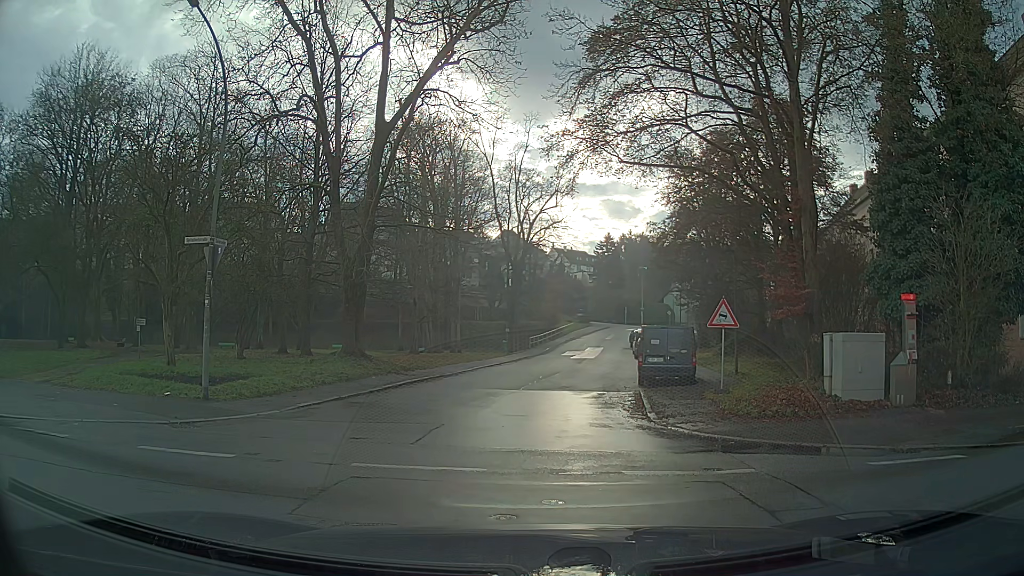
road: residential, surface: asphalt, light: Day
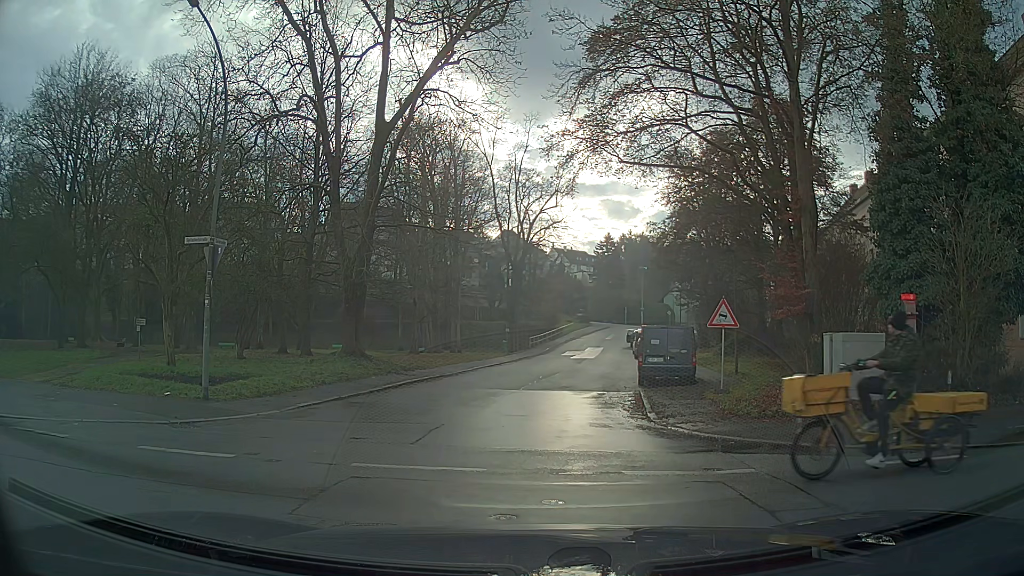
(0.0, 0.0) m; 0°
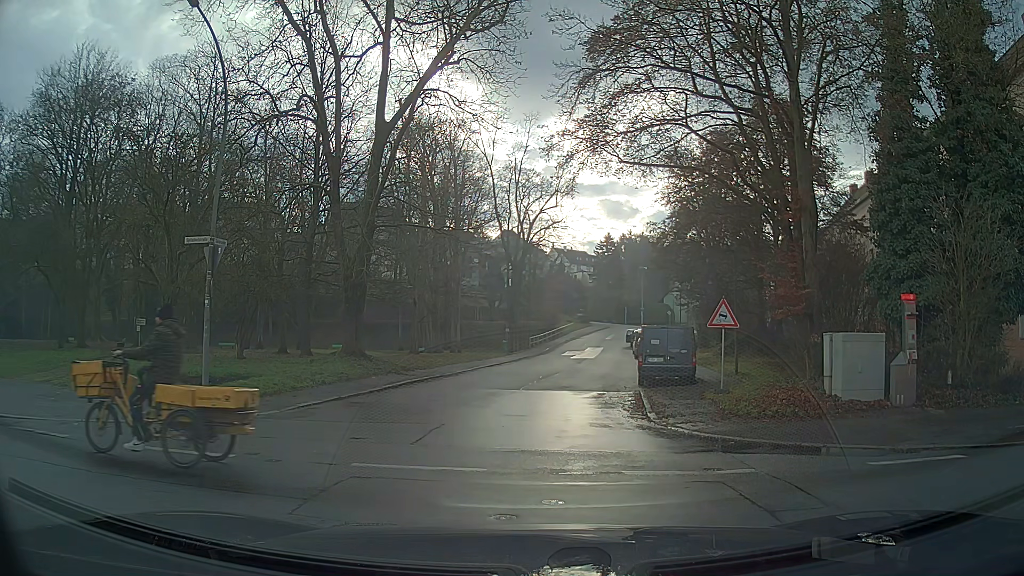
(0.0, 0.0) m; 0°
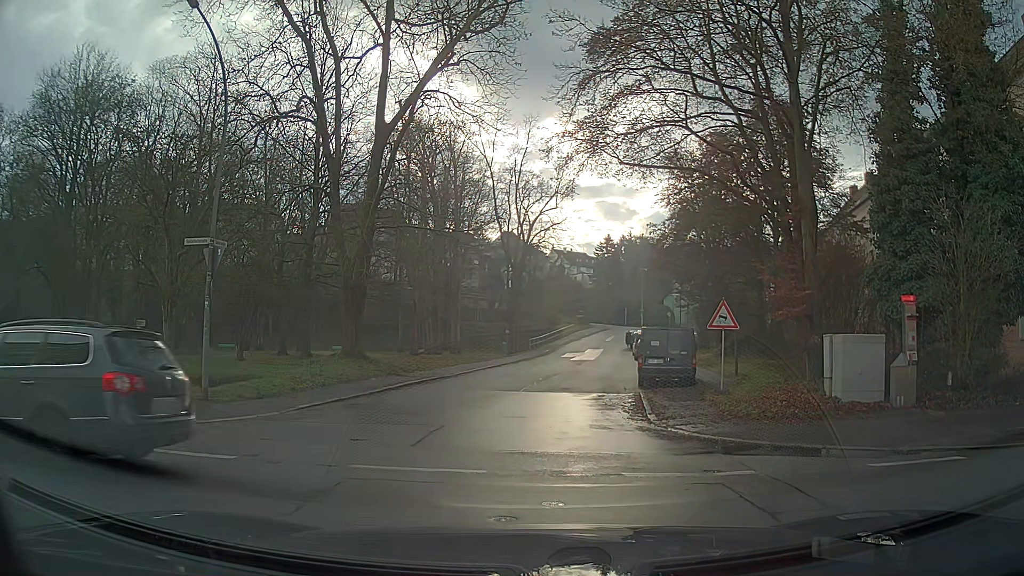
(0.0, 0.0) m; 0°
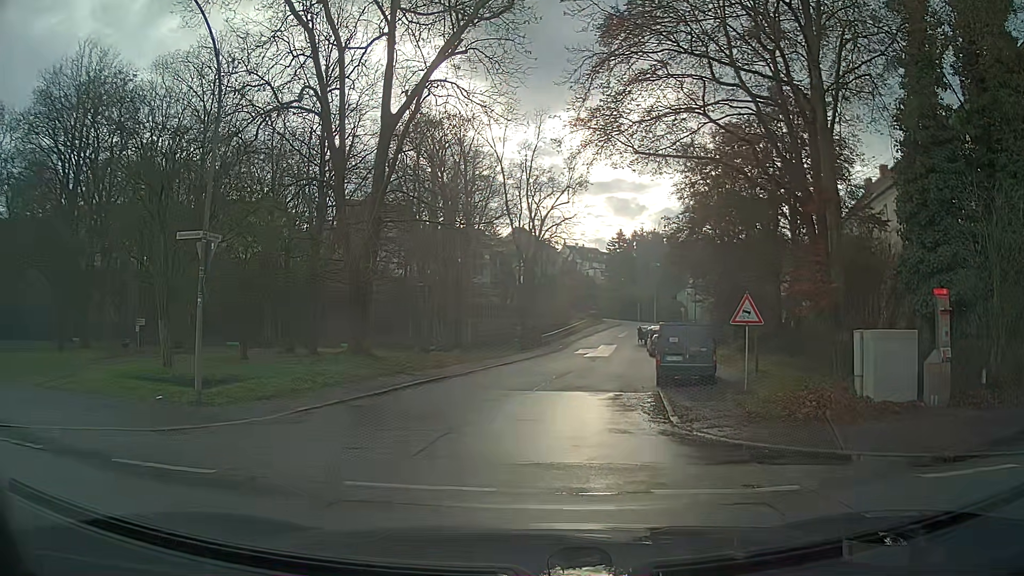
(0.0, +1.0) m; 0°
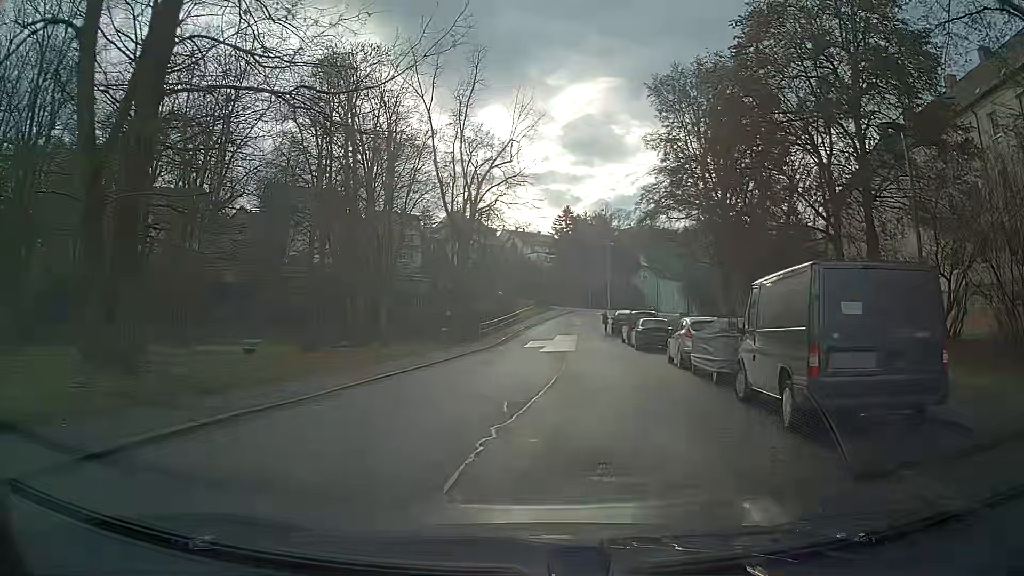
(-0.1, +14.9) m; +5°
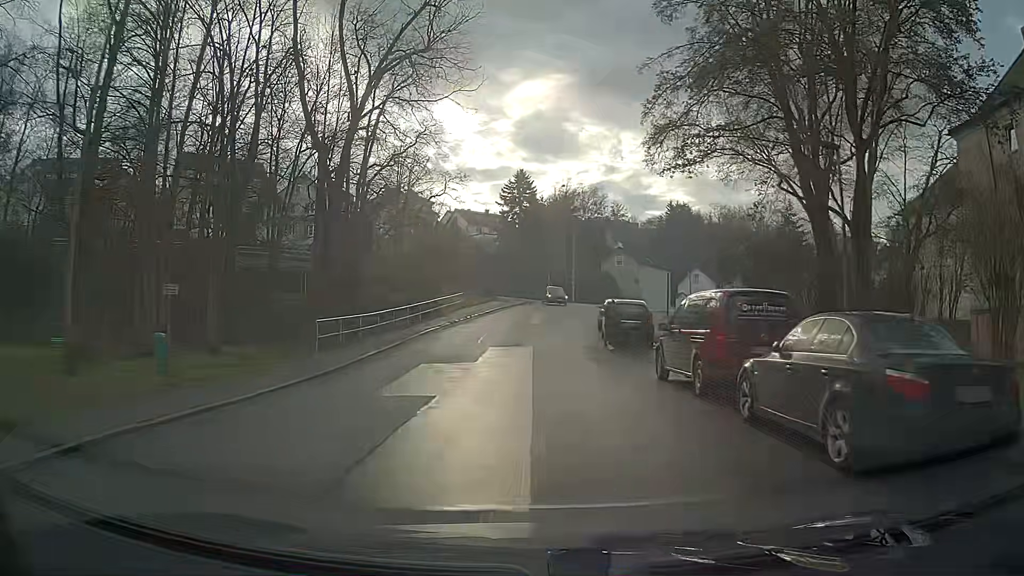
(+1.1, +25.7) m; +3°
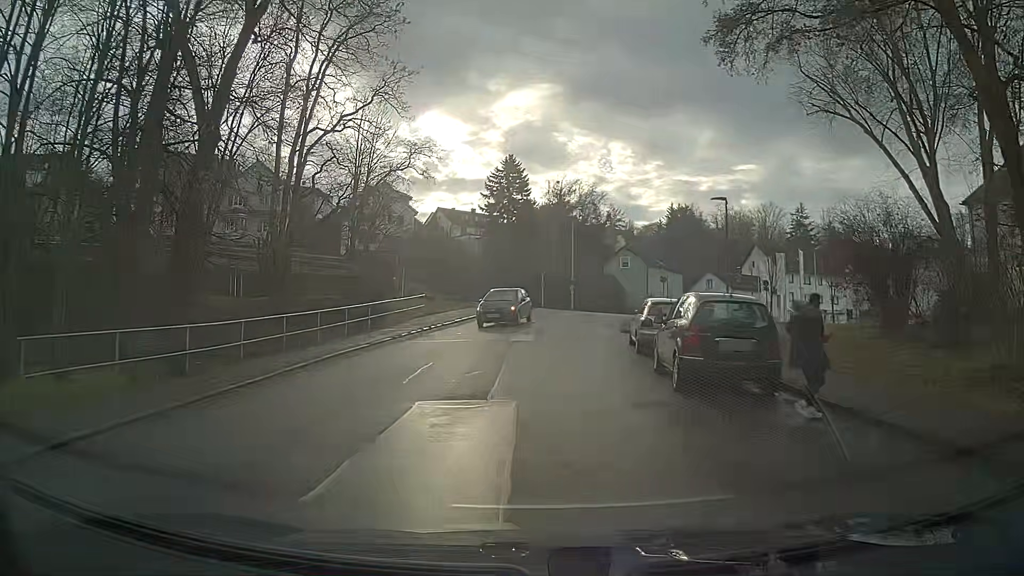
(+0.1, +13.0) m; +1°
(0, +10) (0, +20) (+1, +30) (+3, +40) (+6, +49) (+10, +58) (+15, +67) (+21, +75) (+29, +81) (+38, +86) m
